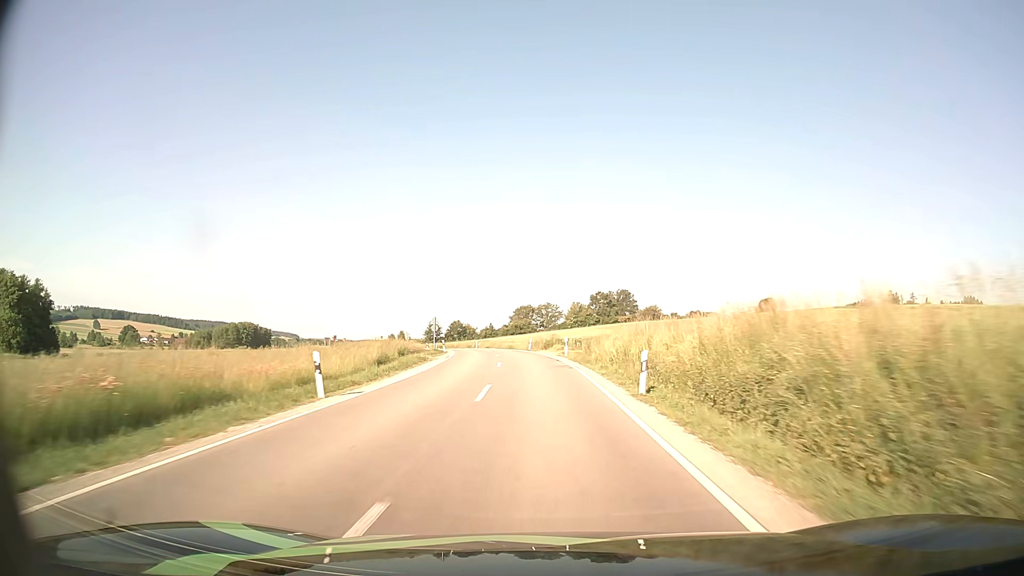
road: secondary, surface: asphalt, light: Day
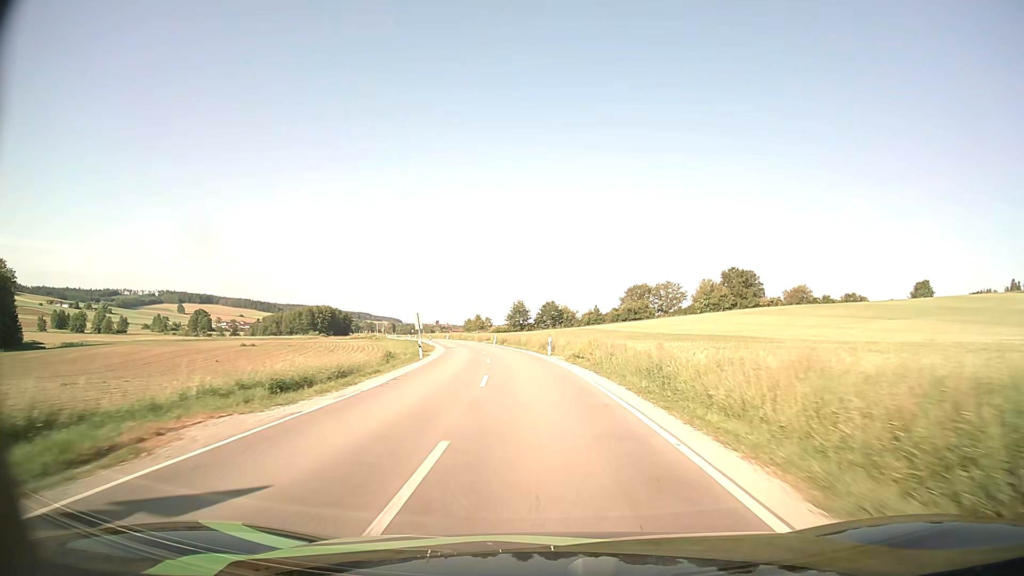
(-4.1, +57.9) m; -9°
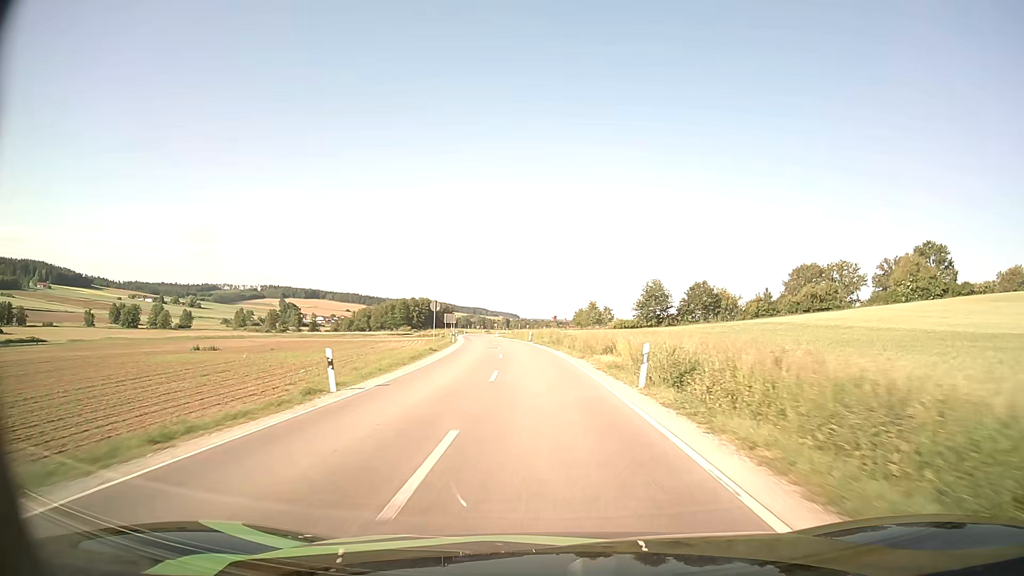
(-5.3, +58.9) m; -10°
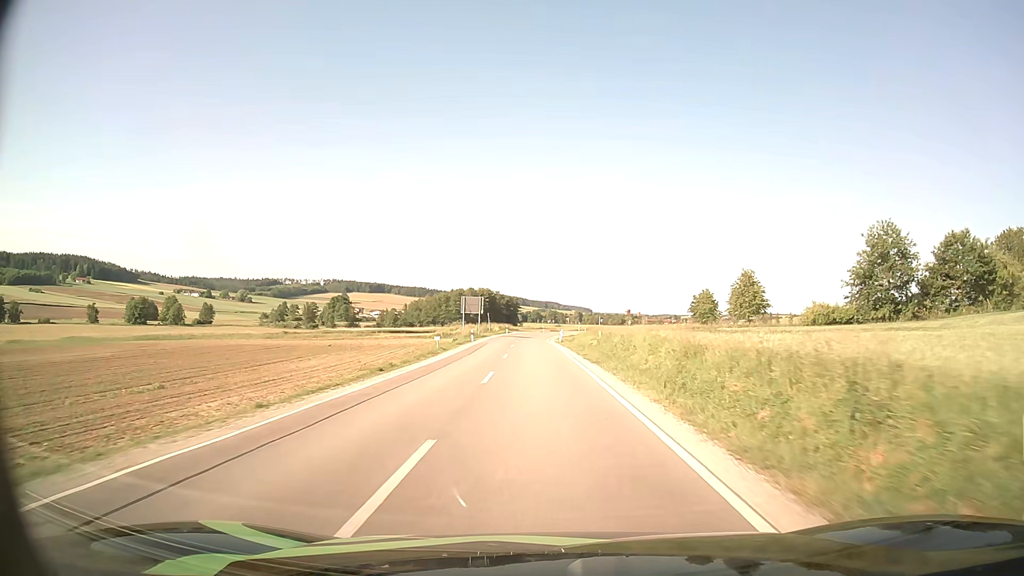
(-3.9, +61.2) m; -6°
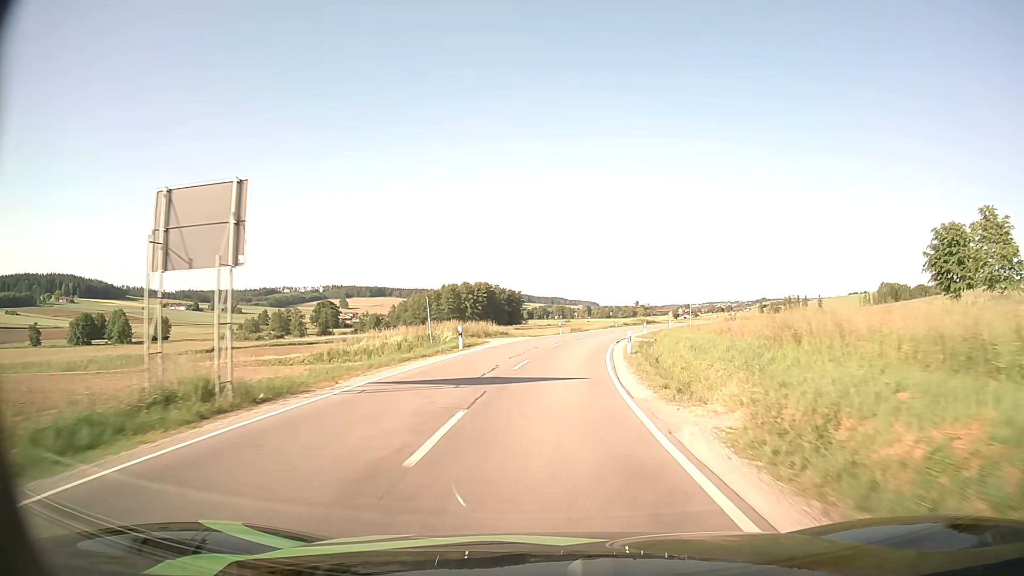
(-1.2, +57.1) m; -1°
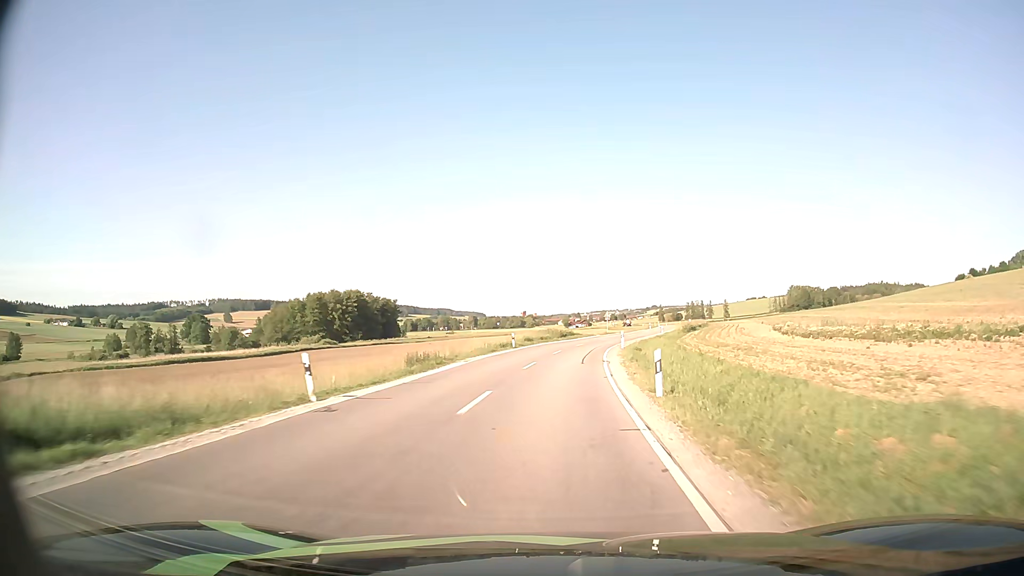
(+3.3, +43.4) m; +9°
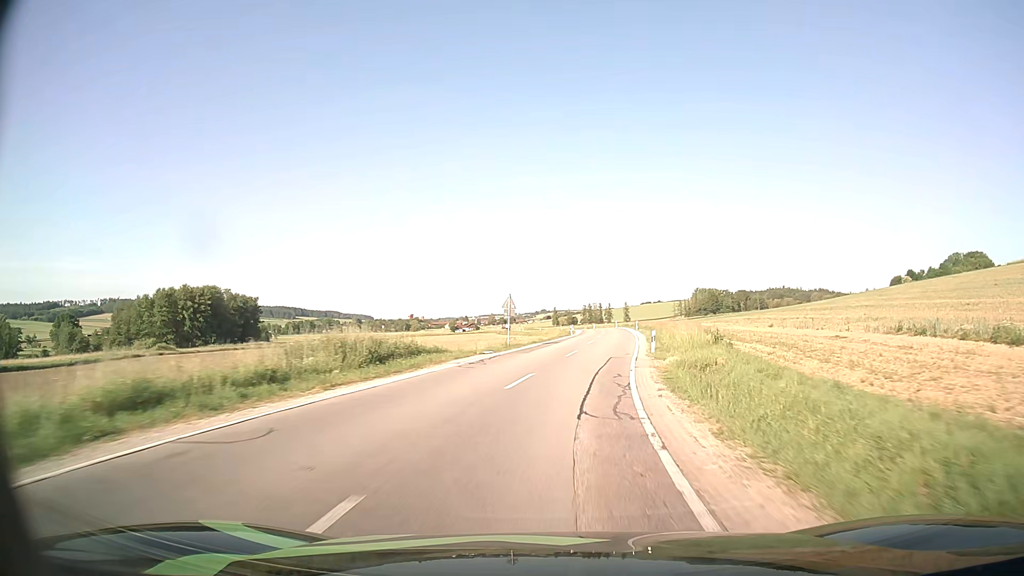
(+2.9, +44.8) m; +9°
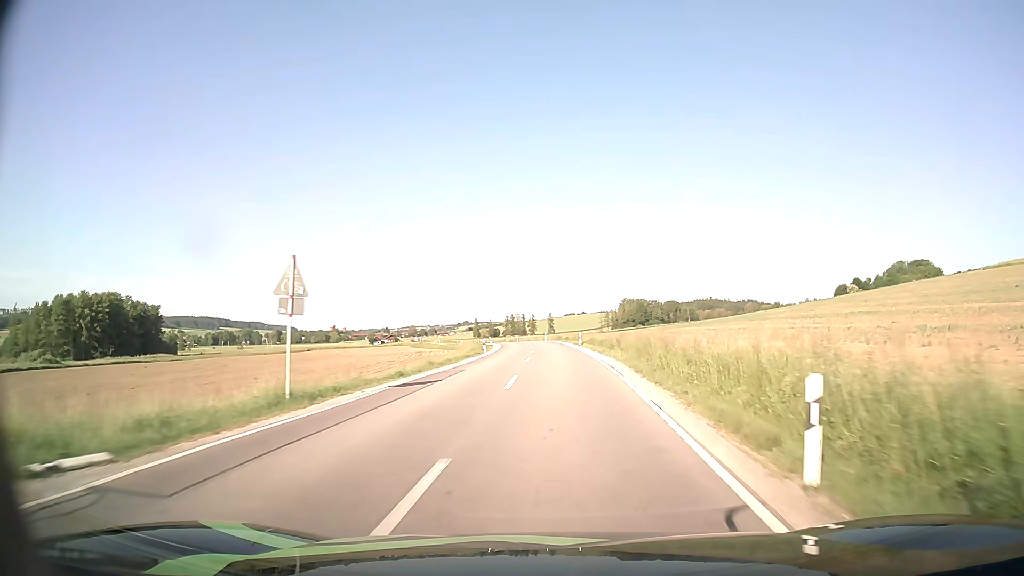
(+1.3, +23.0) m; +6°
(0, +10) (0, +20) (+1, +30) (+1, +40) (0, +50) (0, +60) (0, +70) (-1, +80) (-2, +90) (-4, +100) m
